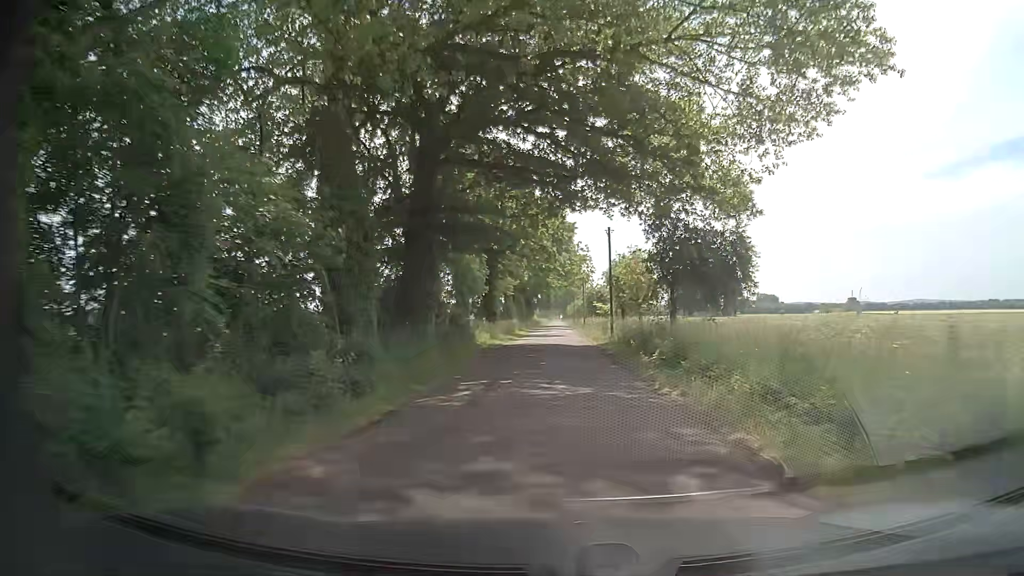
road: unclassified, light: Day
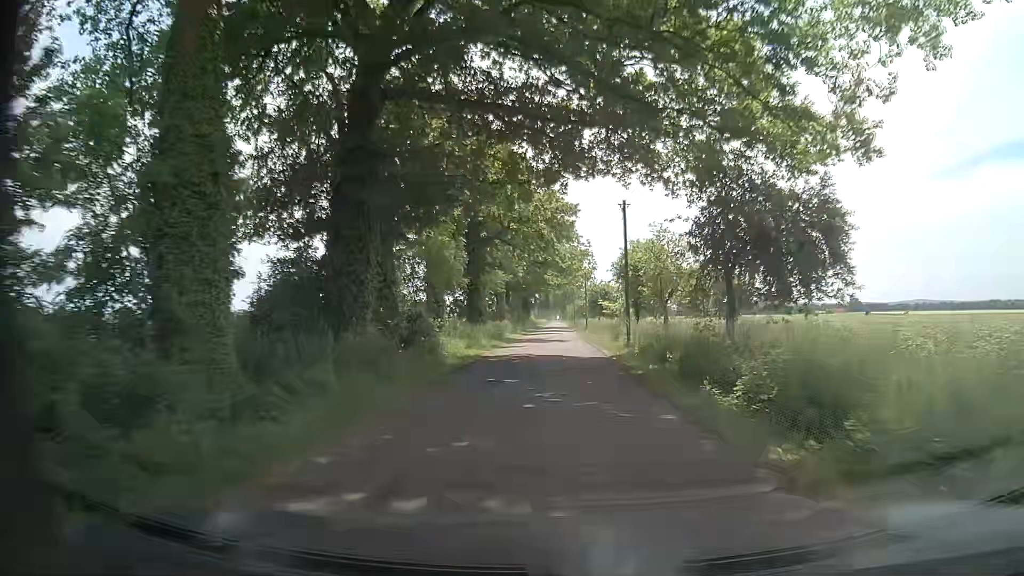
(-0.1, +9.2) m; -1°
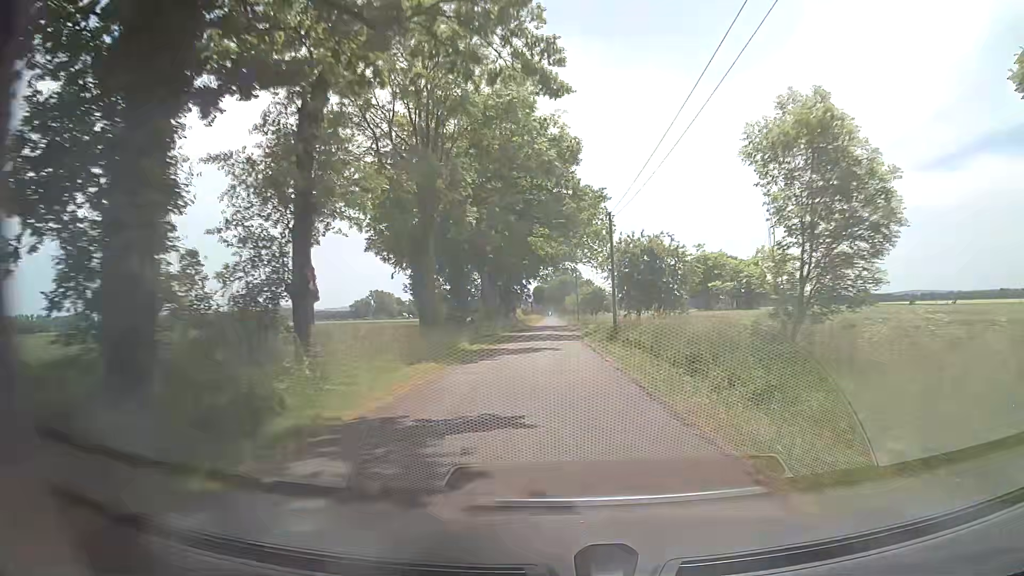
(+0.3, +37.9) m; 0°
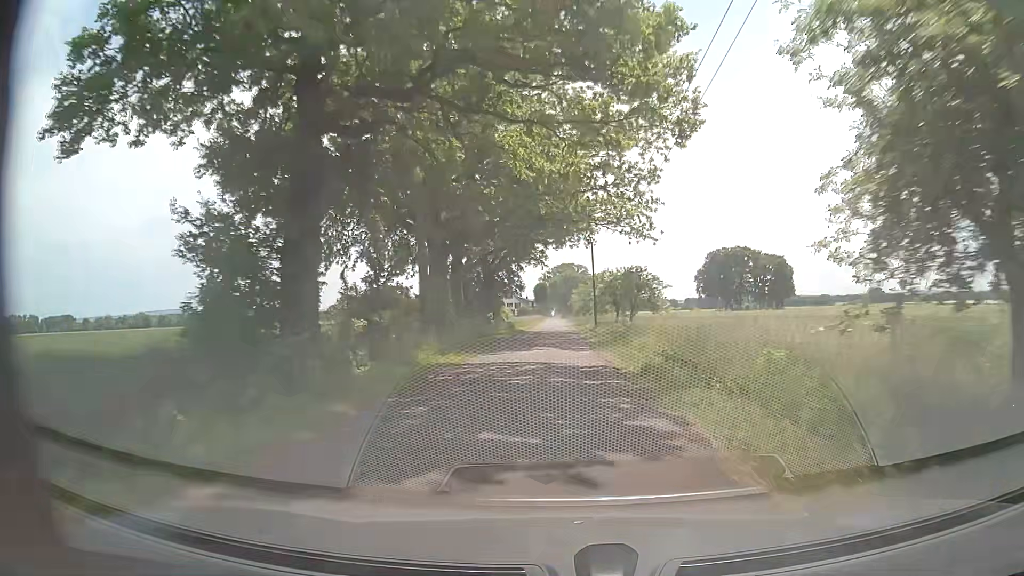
(0.0, +29.5) m; 0°
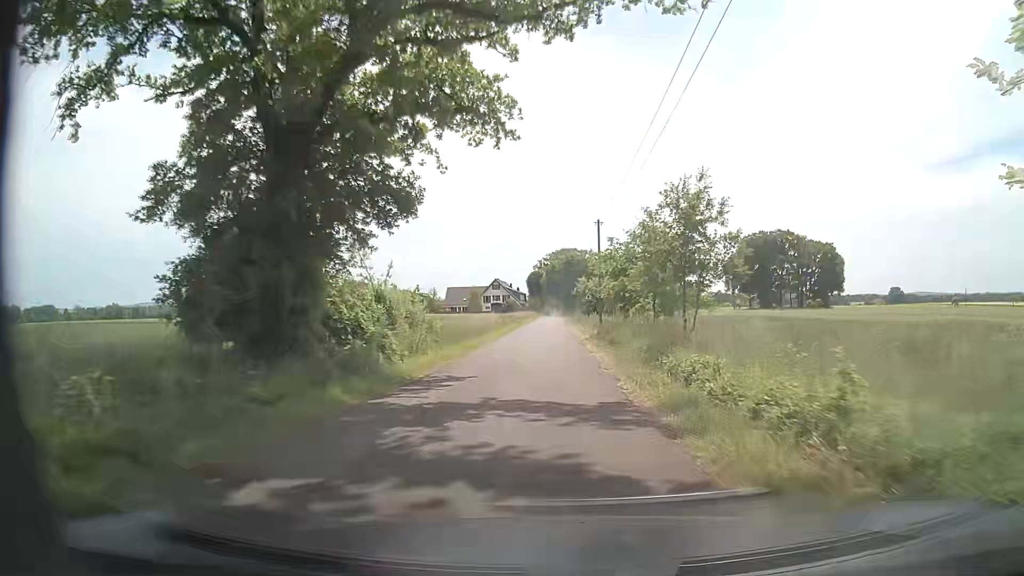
(-0.2, +48.1) m; 0°
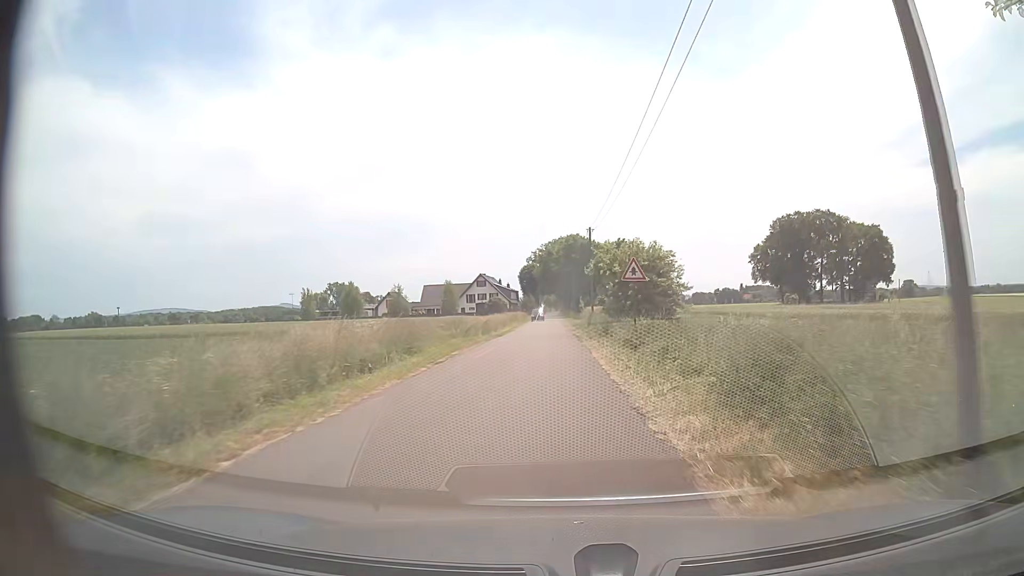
(-0.3, +33.9) m; 0°
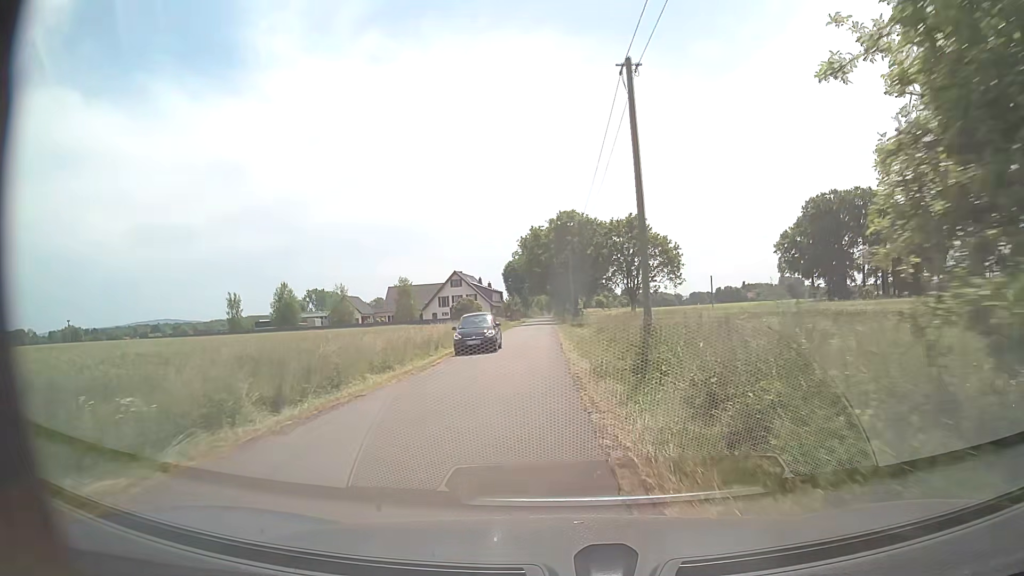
(+0.3, +29.3) m; +1°
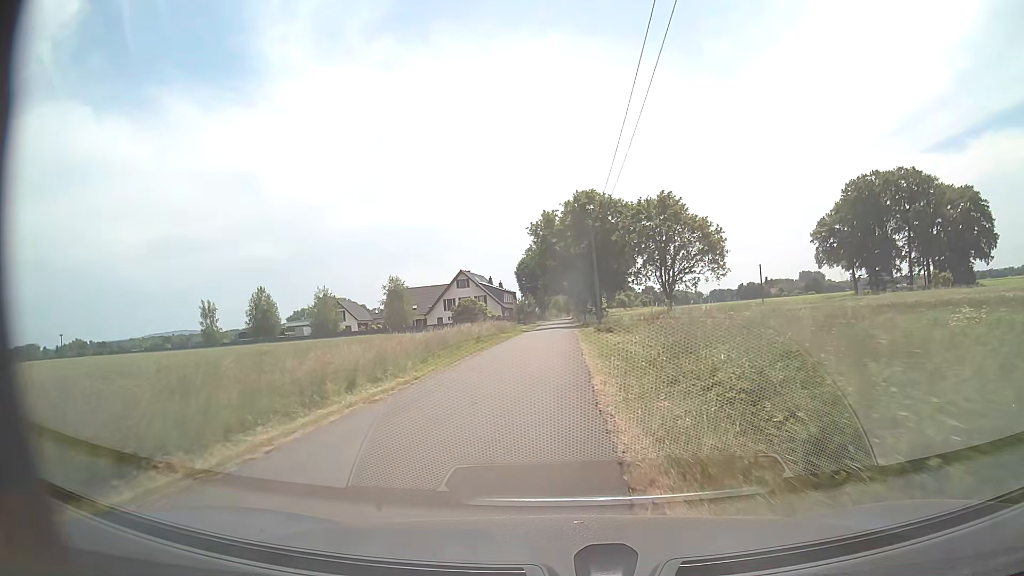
(-0.1, +14.2) m; -1°
(0, +10) (-1, +20) (-1, +30) (-1, +40) (-1, +50) (-1, +60) (-1, +70) (-1, +80) (-1, +90) (-1, +100) m
